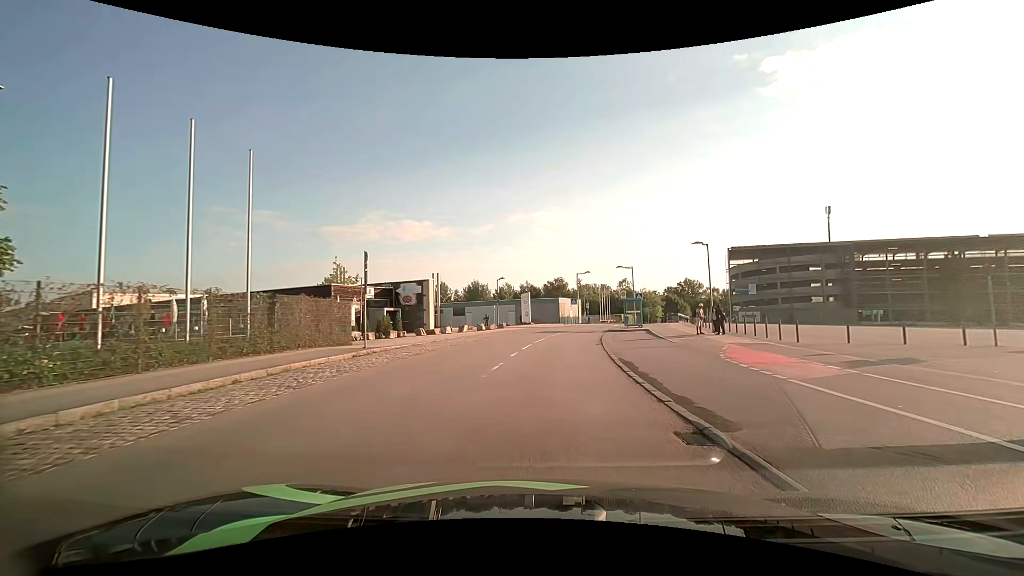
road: residential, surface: asphalt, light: Day
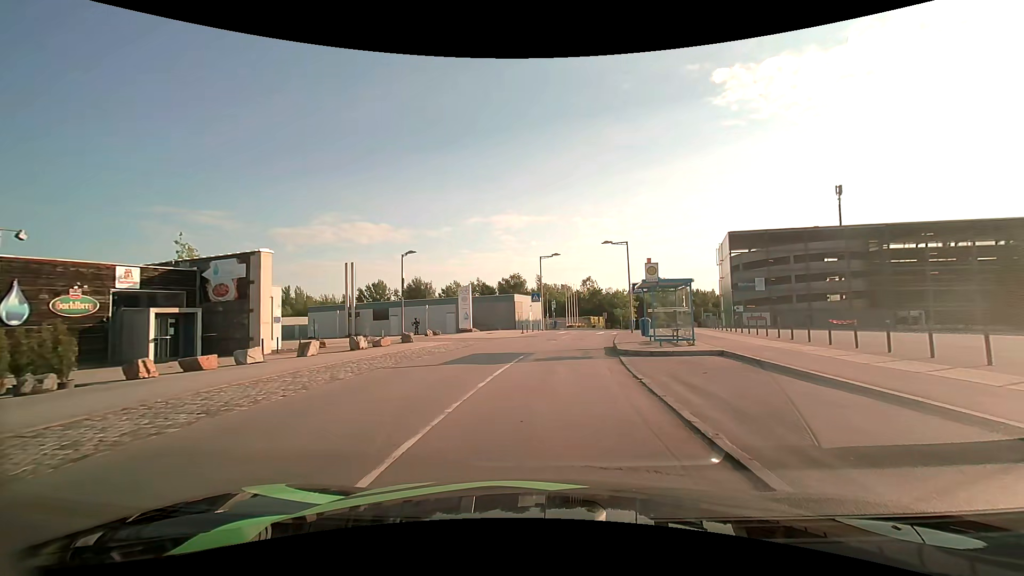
(+0.9, +22.6) m; +5°
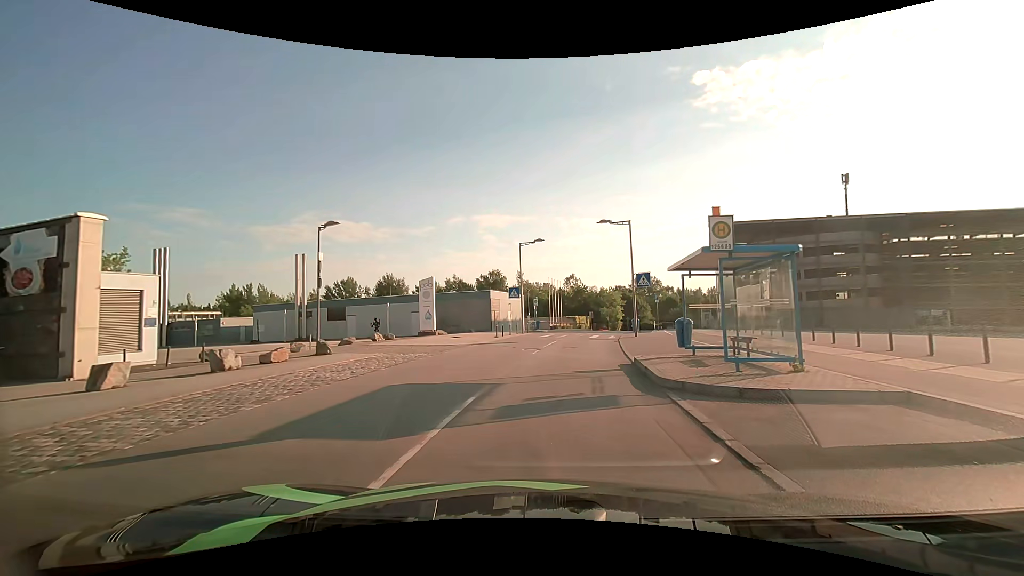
(+0.1, +8.6) m; +2°
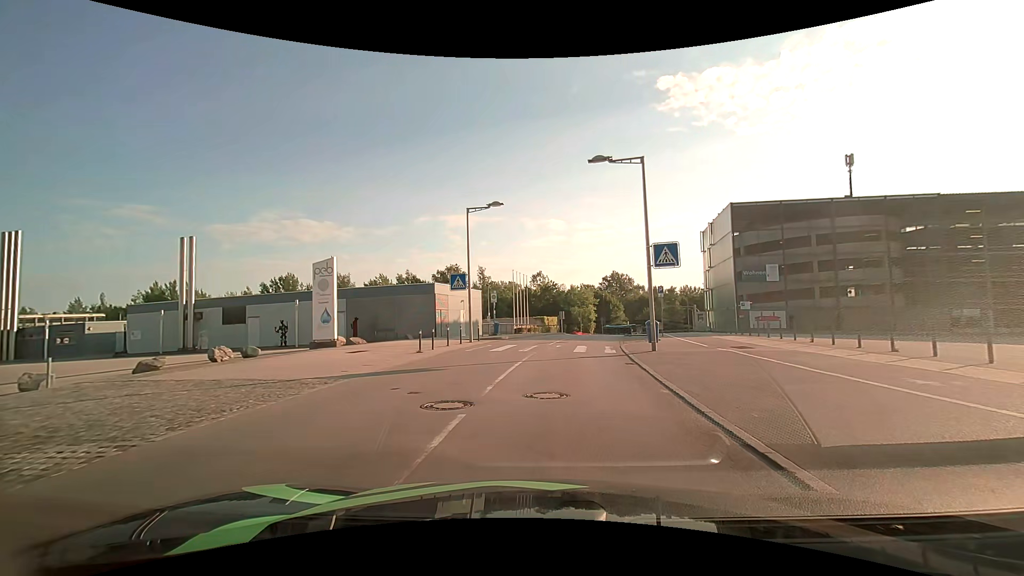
(+0.4, +12.6) m; +4°
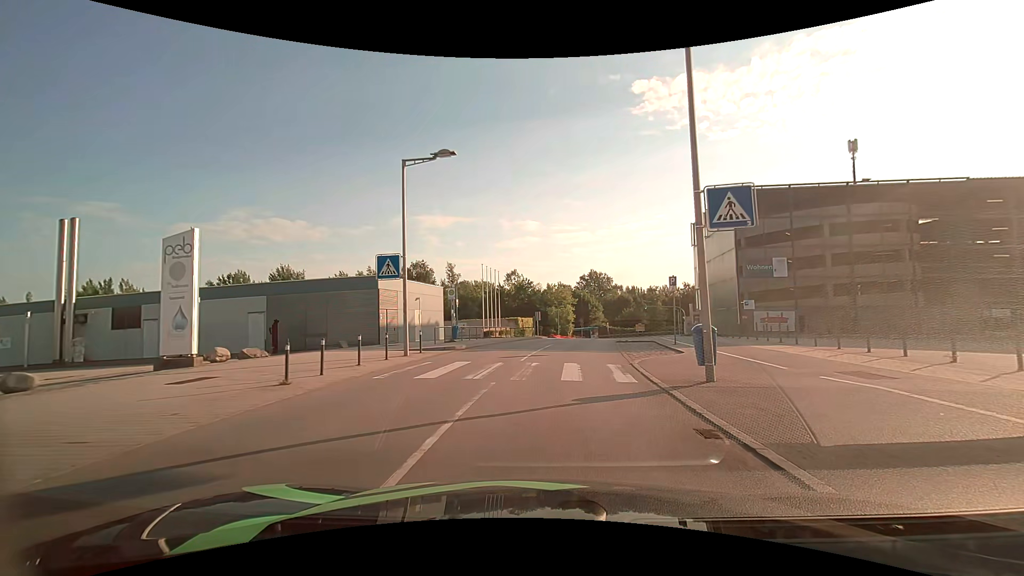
(+0.2, +8.2) m; +3°
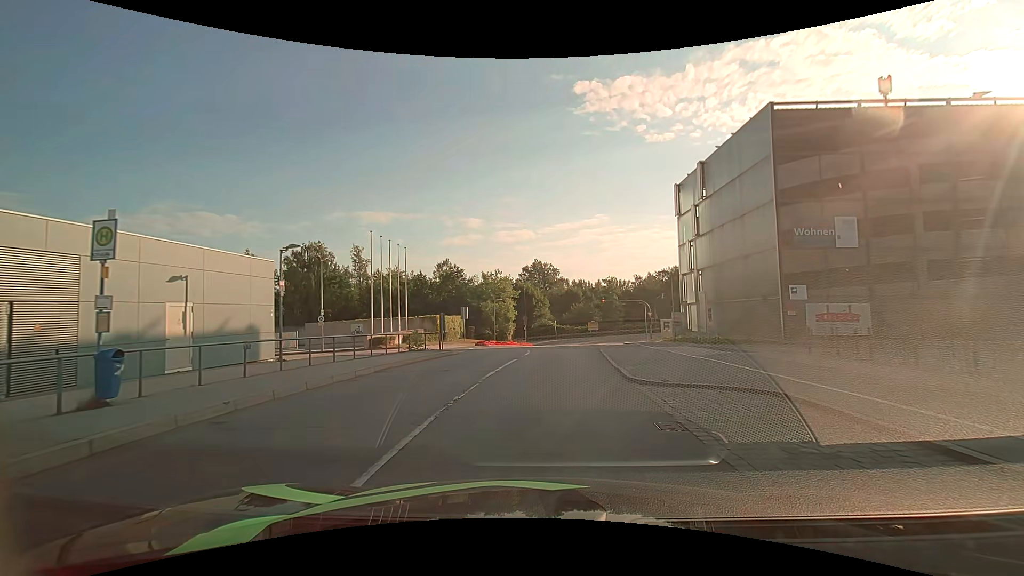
(+1.3, +19.8) m; +7°
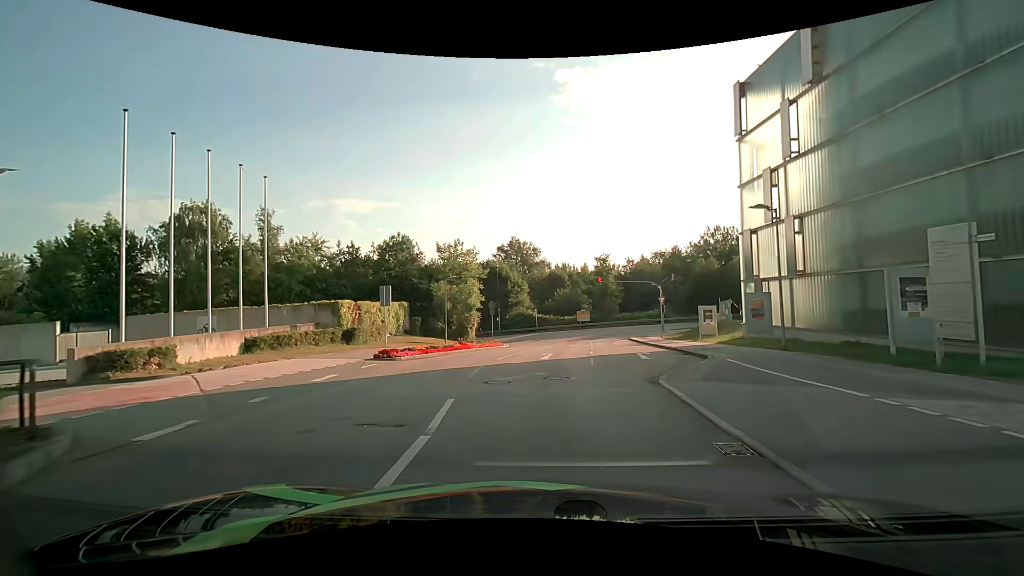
(+0.6, +19.1) m; +2°
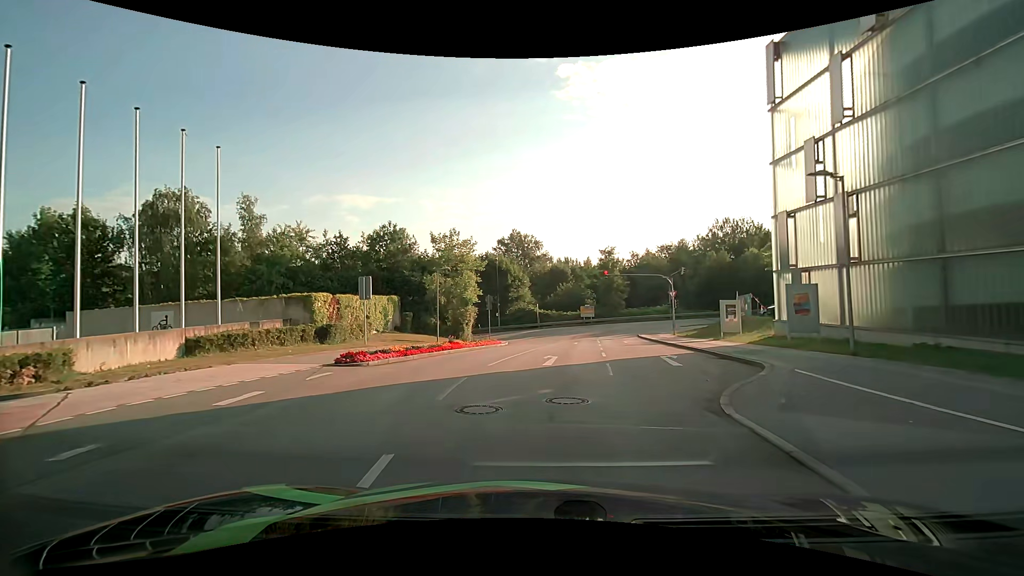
(0.0, +3.7) m; 0°
(0, +10) (0, +20) (+1, +30) (+2, +40) (+3, +50) (+2, +60) (-5, +67) (-15, +68) (-25, +69) (-35, +69) m
